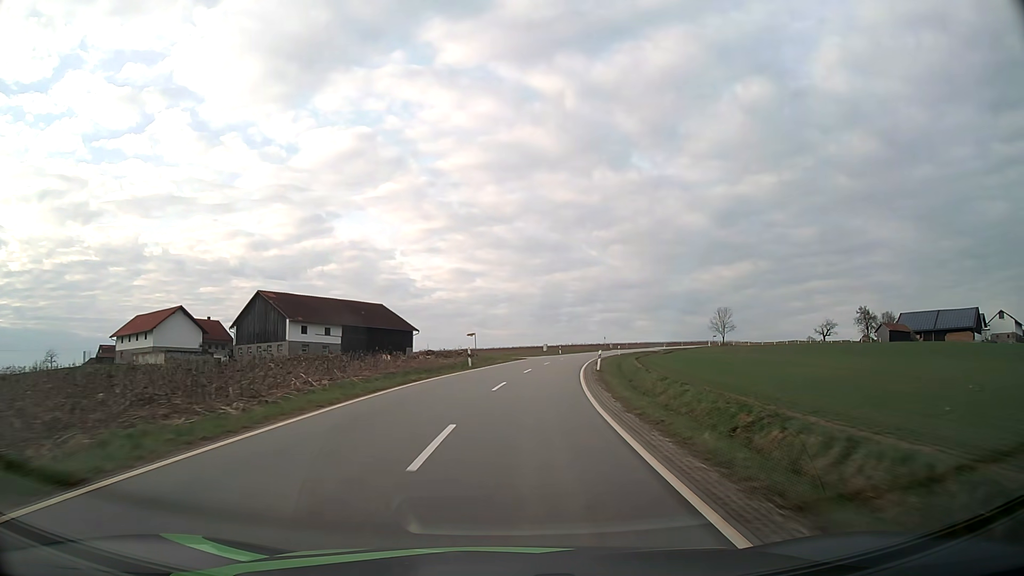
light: Day
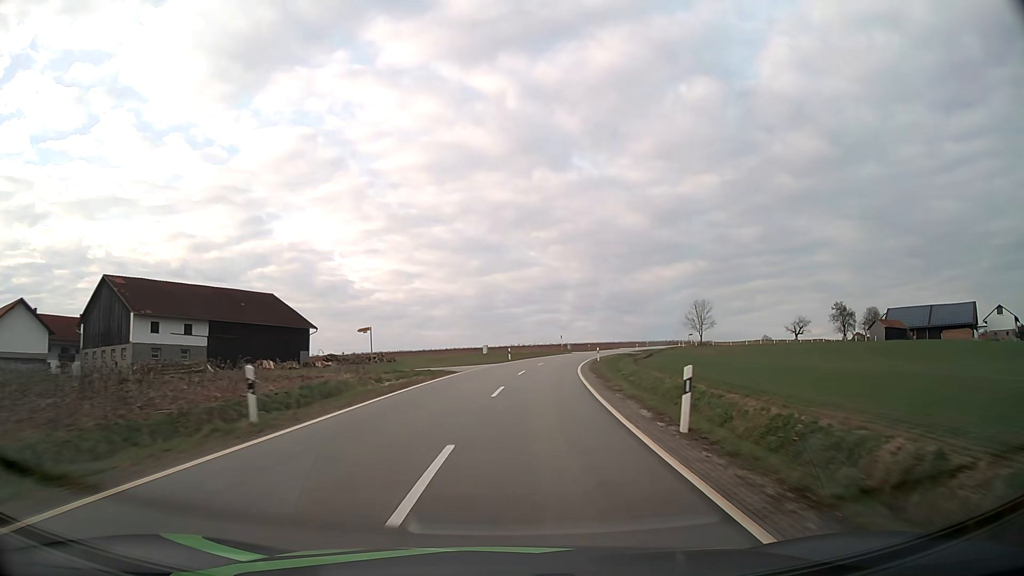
(+1.2, +26.3) m; +5°
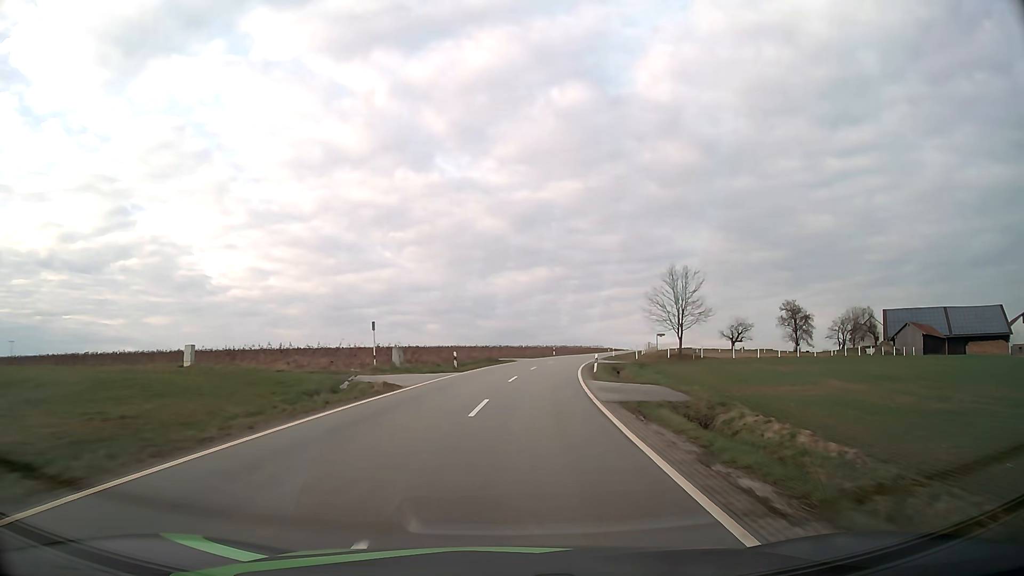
(+7.2, +64.8) m; +13°
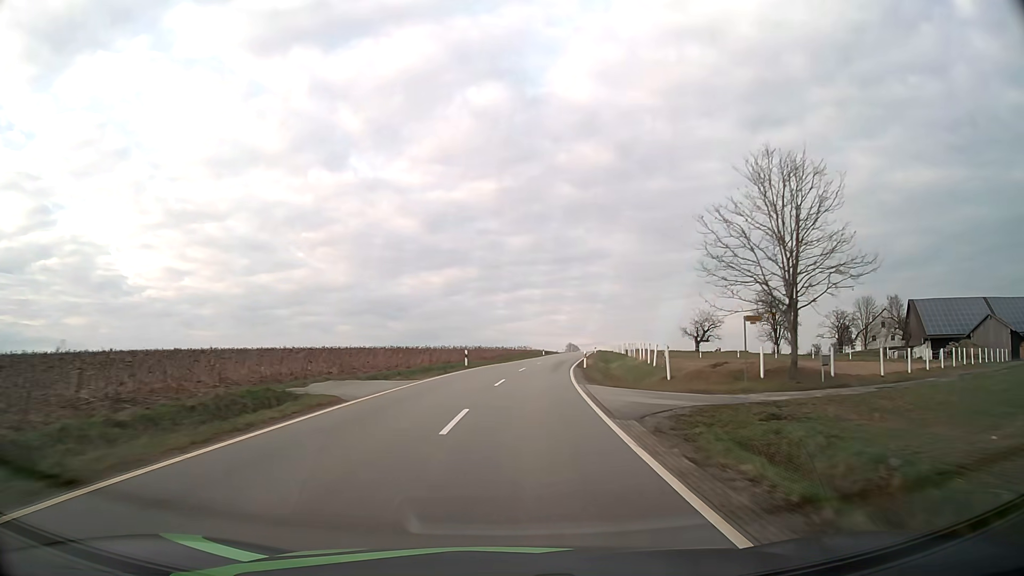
(+2.7, +39.1) m; +8°
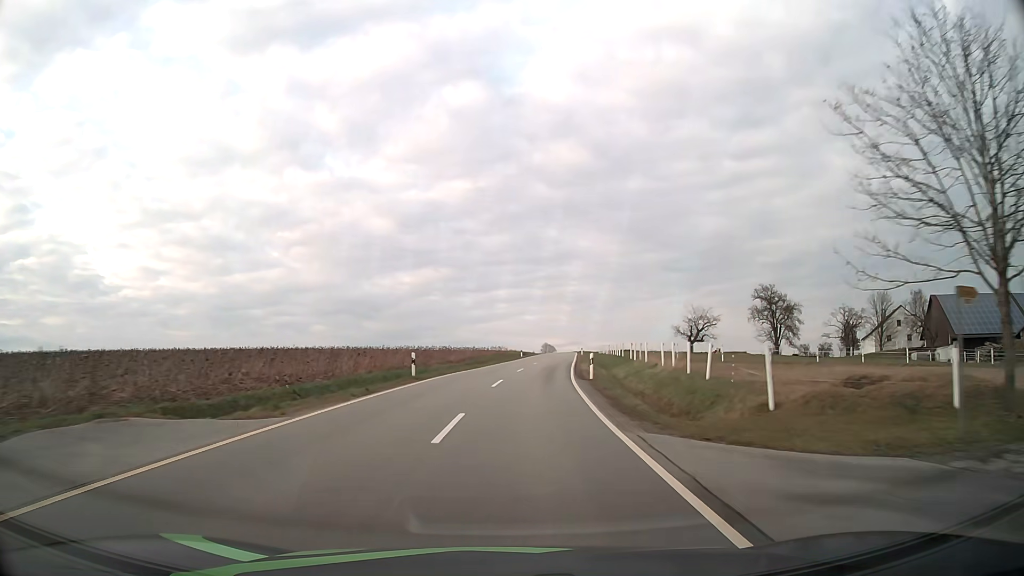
(+0.3, +13.1) m; +3°
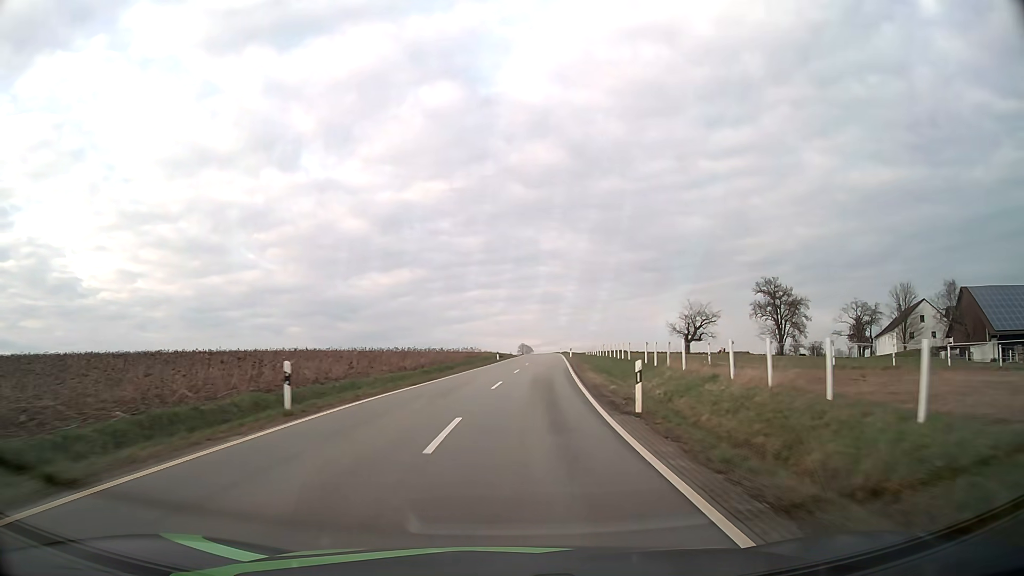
(+0.2, +13.2) m; +2°
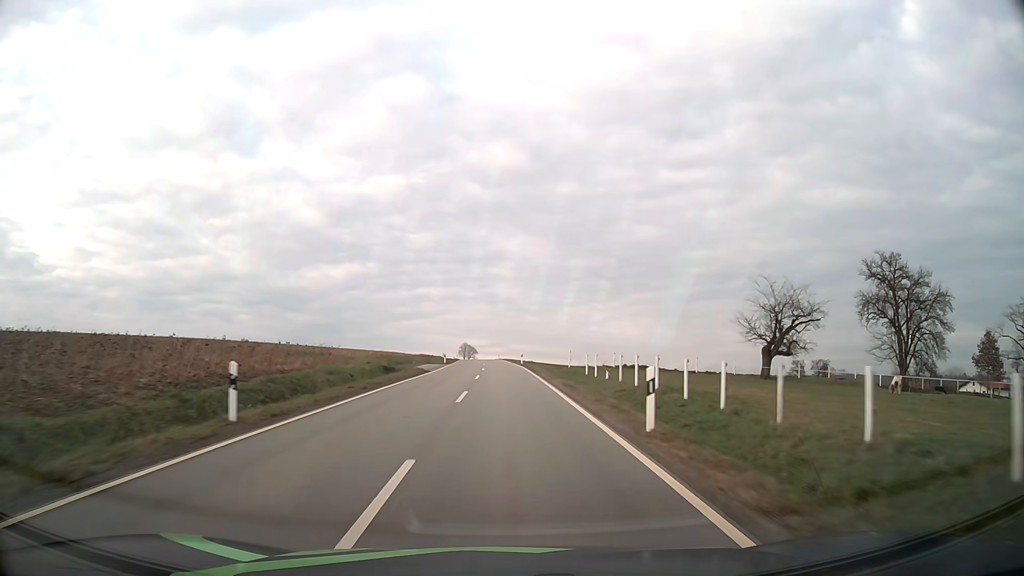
(+3.0, +53.0) m; +5°
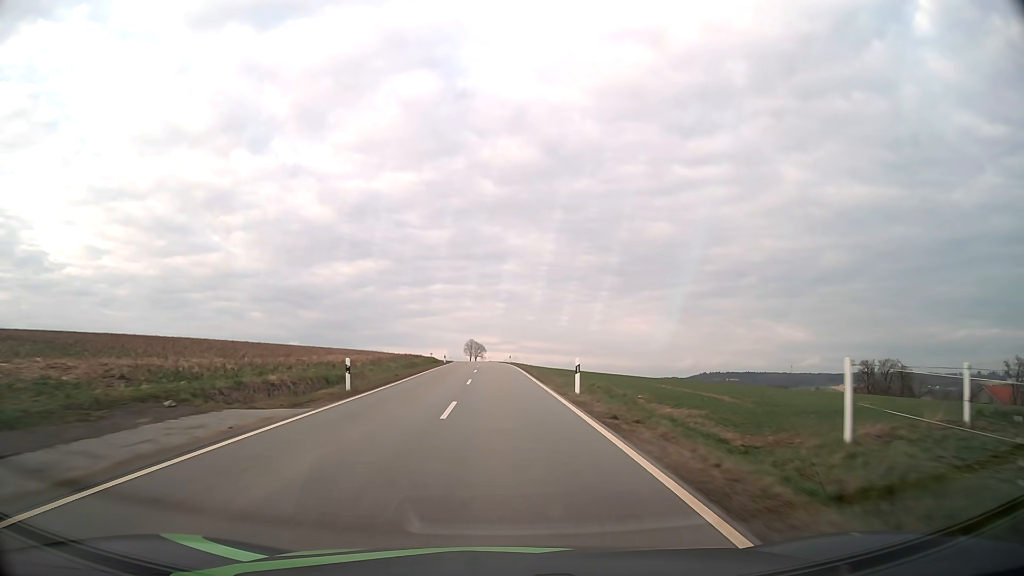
(-0.2, +40.3) m; -1°
(0, +10) (0, +20) (0, +30) (-1, +40) (-1, +50) (-1, +60) (-2, +70) (-2, +80) (-3, +90) (-4, +100) m
